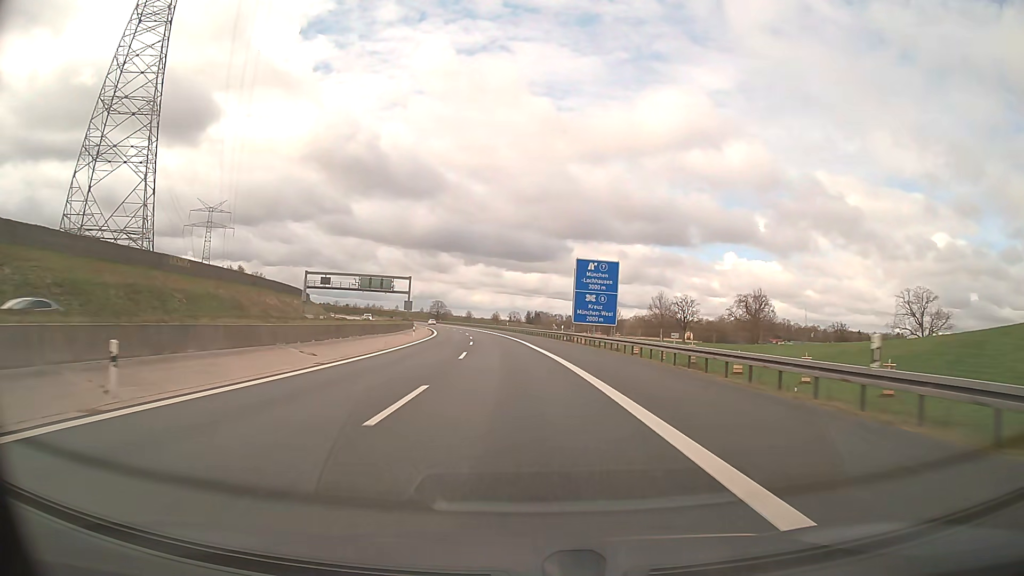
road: motorway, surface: asphalt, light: Day
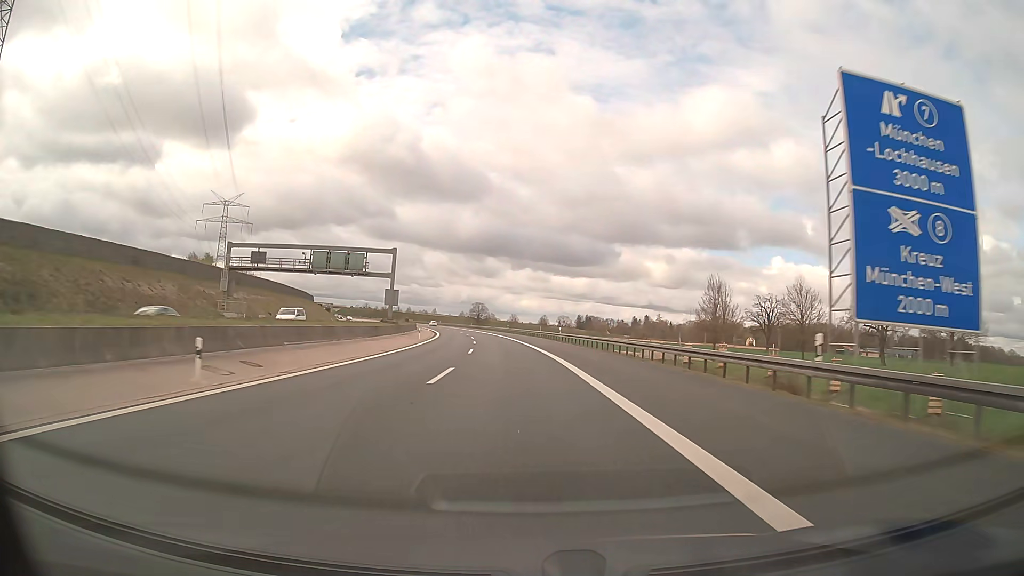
(-1.6, +47.4) m; -4°
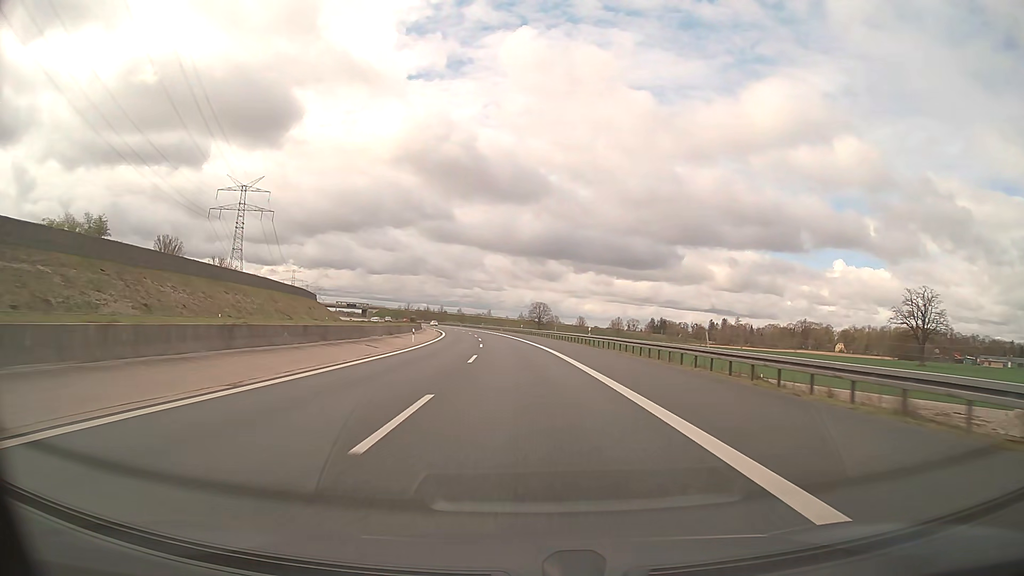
(-3.0, +63.1) m; -5°
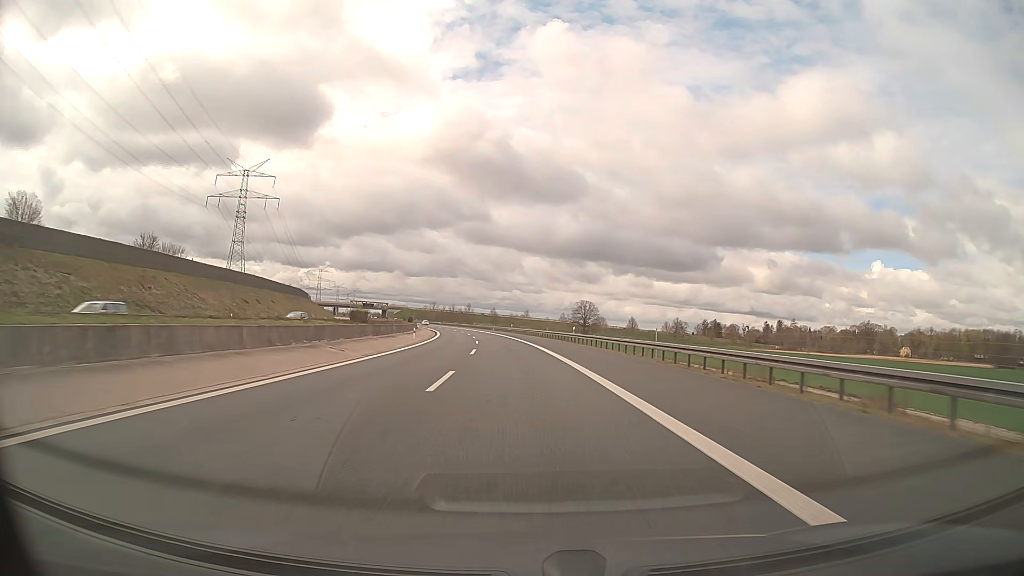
(-1.3, +47.4) m; -3°
